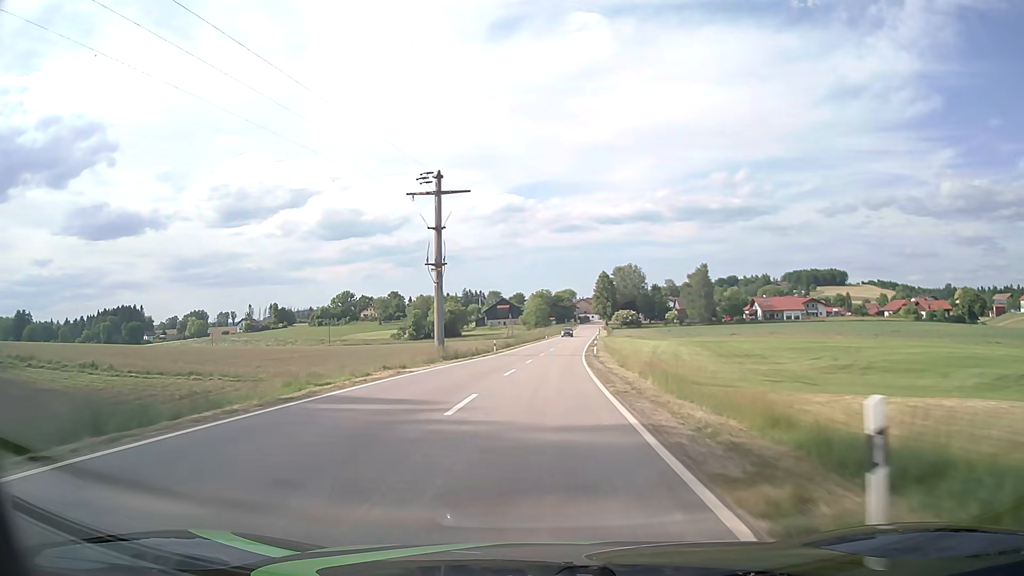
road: tertiary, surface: asphalt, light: Day
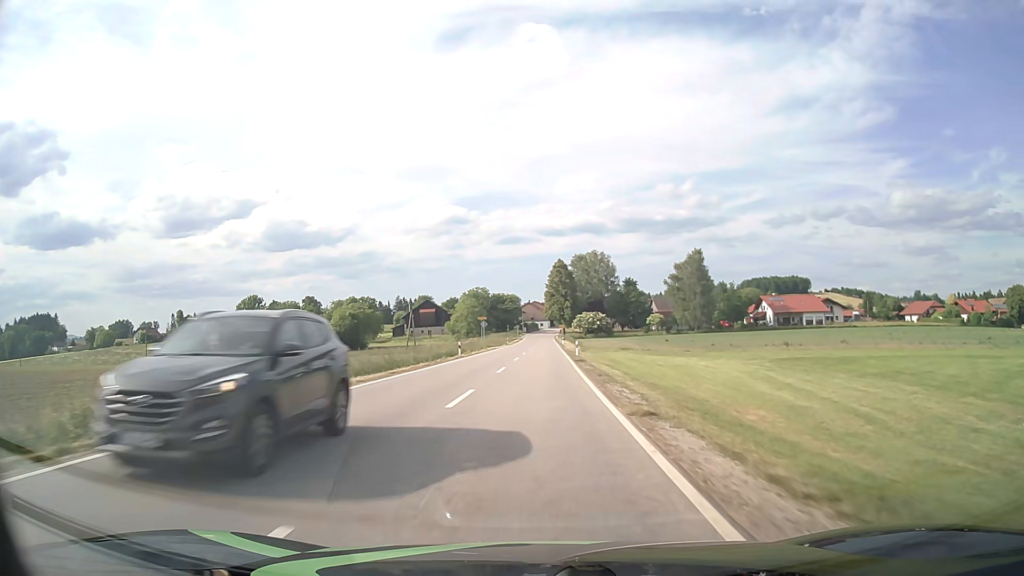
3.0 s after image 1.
(+2.9, +58.1) m; +5°
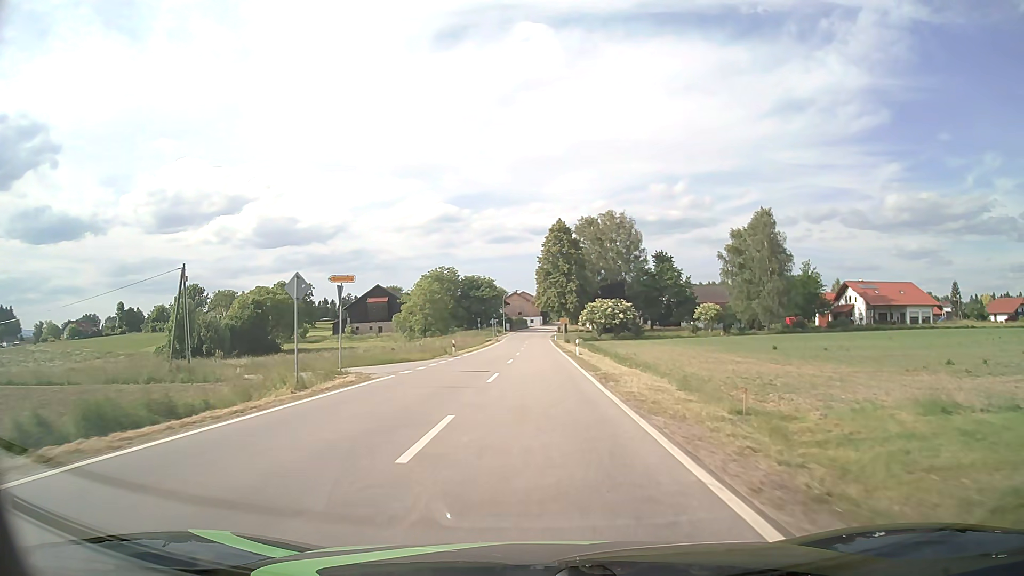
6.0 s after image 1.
(+0.6, +52.9) m; +1°
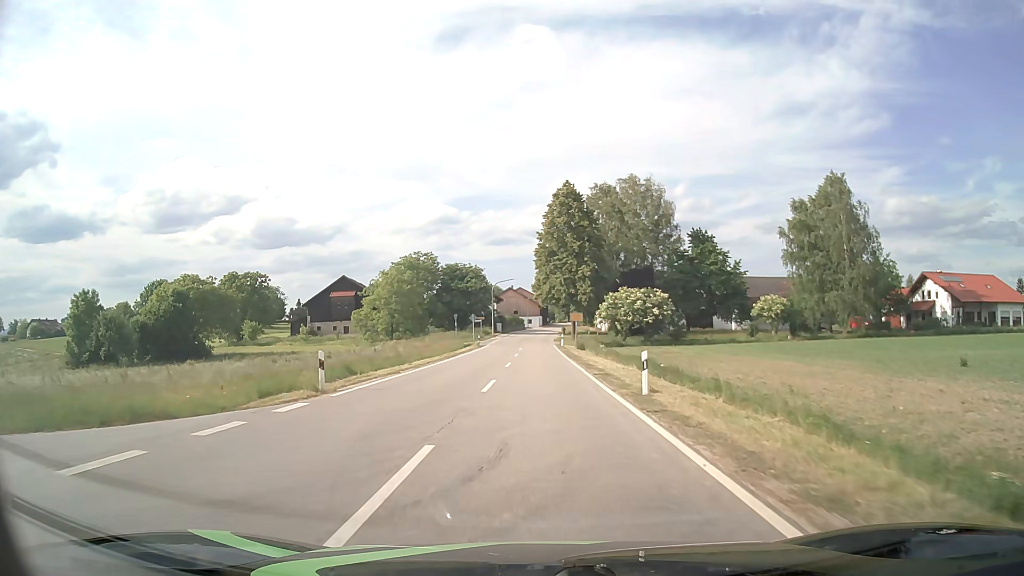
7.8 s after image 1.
(0.0, +26.6) m; 0°
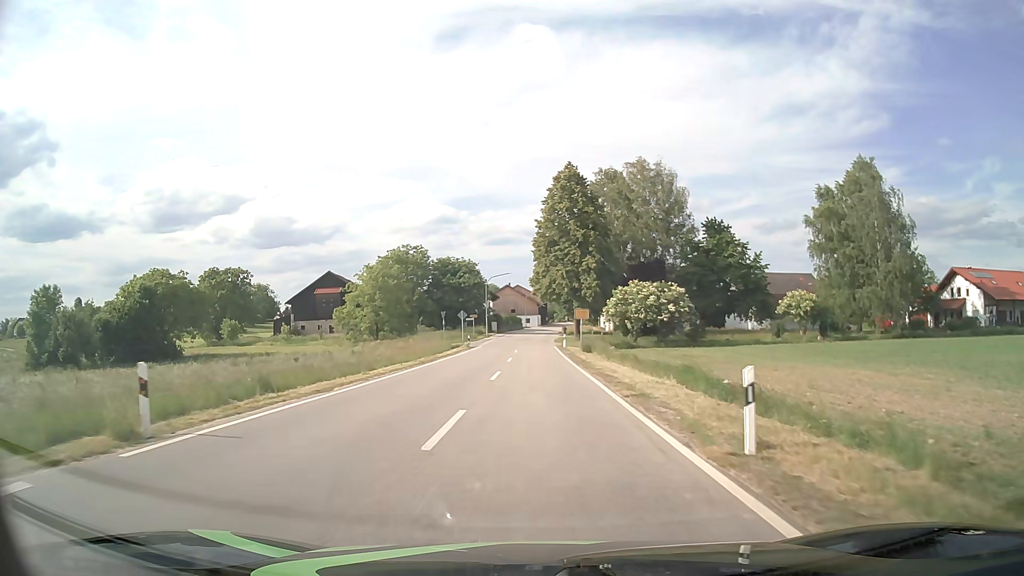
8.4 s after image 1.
(0.0, +8.1) m; 0°
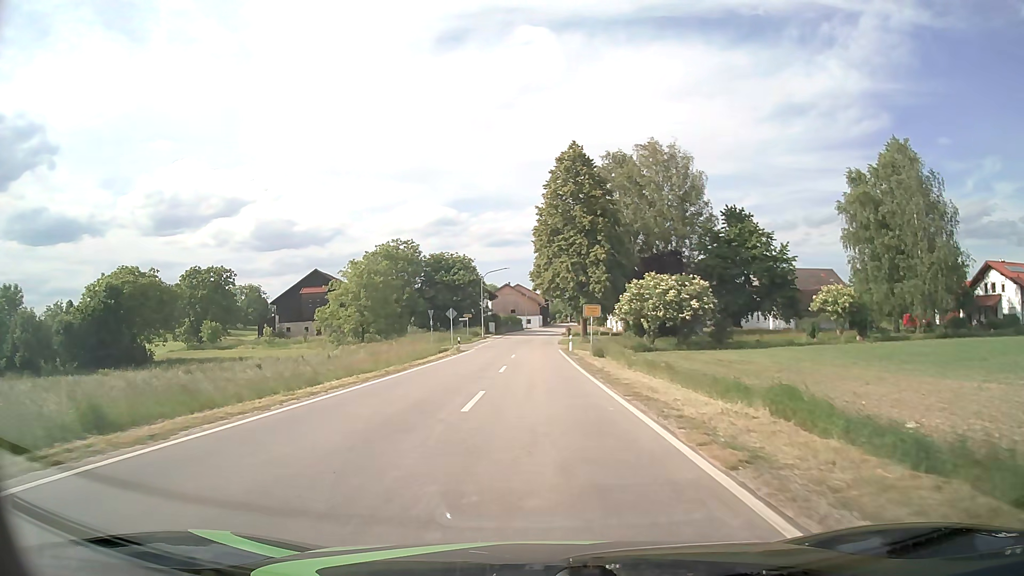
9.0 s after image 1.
(0.0, +7.8) m; 0°
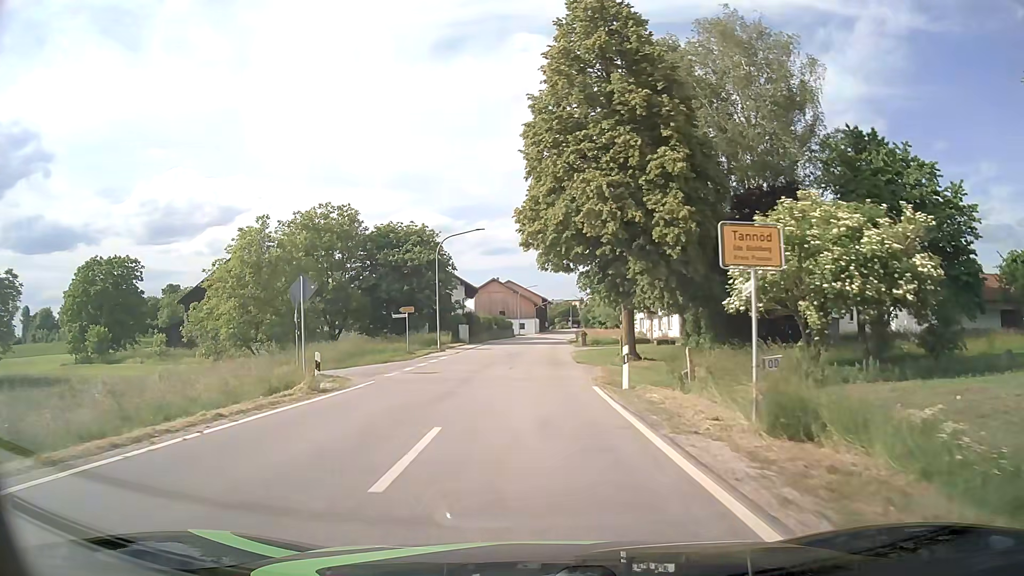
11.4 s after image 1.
(0.0, +30.1) m; 0°
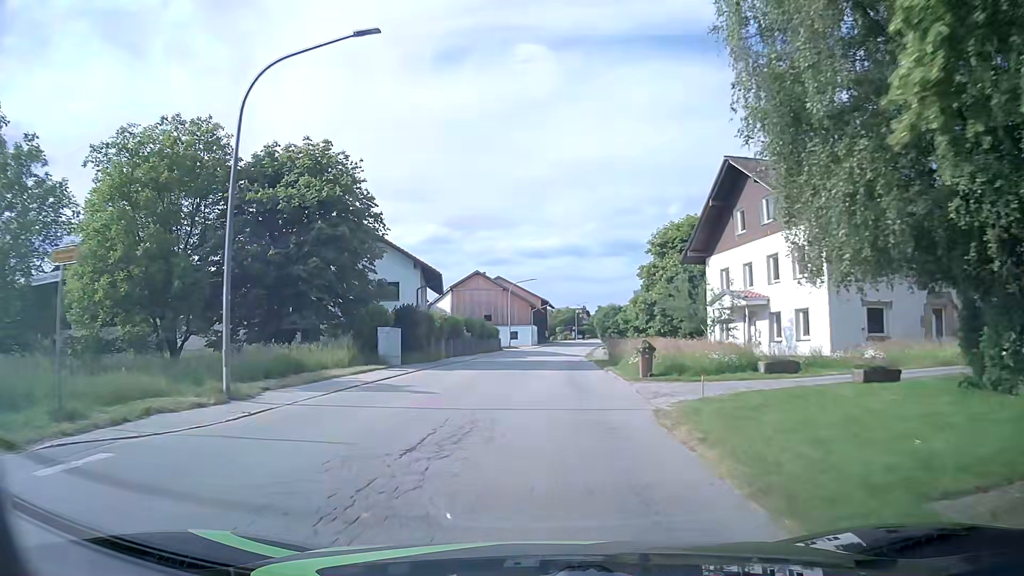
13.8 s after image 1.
(0.0, +28.9) m; 0°
(0, +10) (0, +20) (+1, +30) (+1, +40) (+2, +50) (+3, +60) (+4, +70) (+6, +80) (+7, +90) (+9, +99) m
